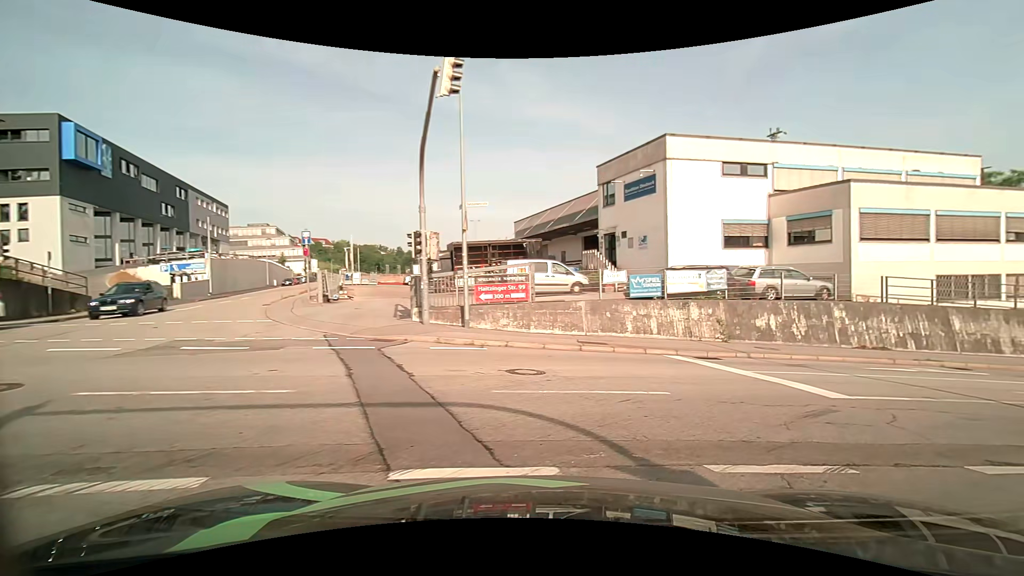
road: residential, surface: asphalt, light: Day
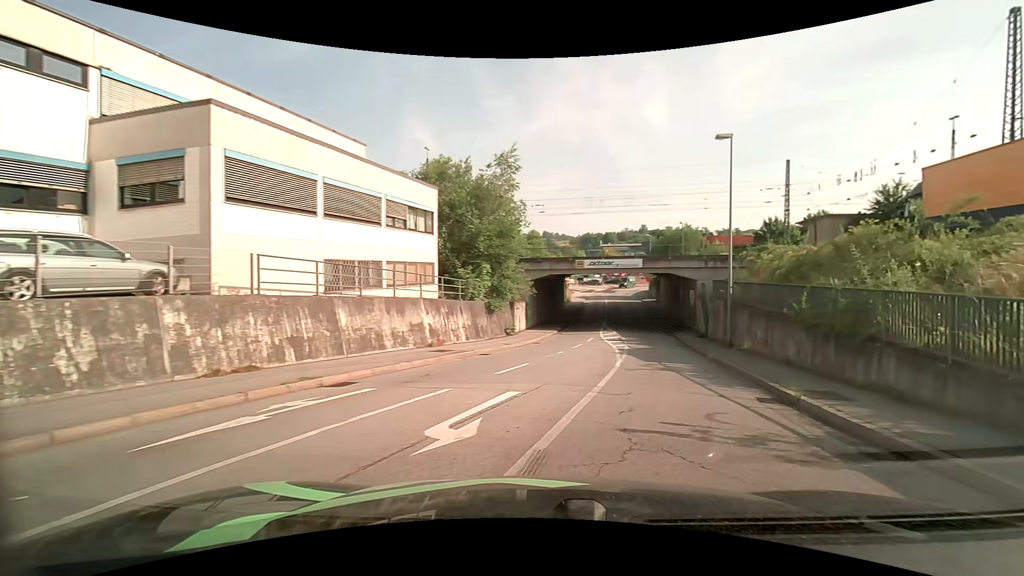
(+5.5, +9.5) m; +58°
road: tertiary
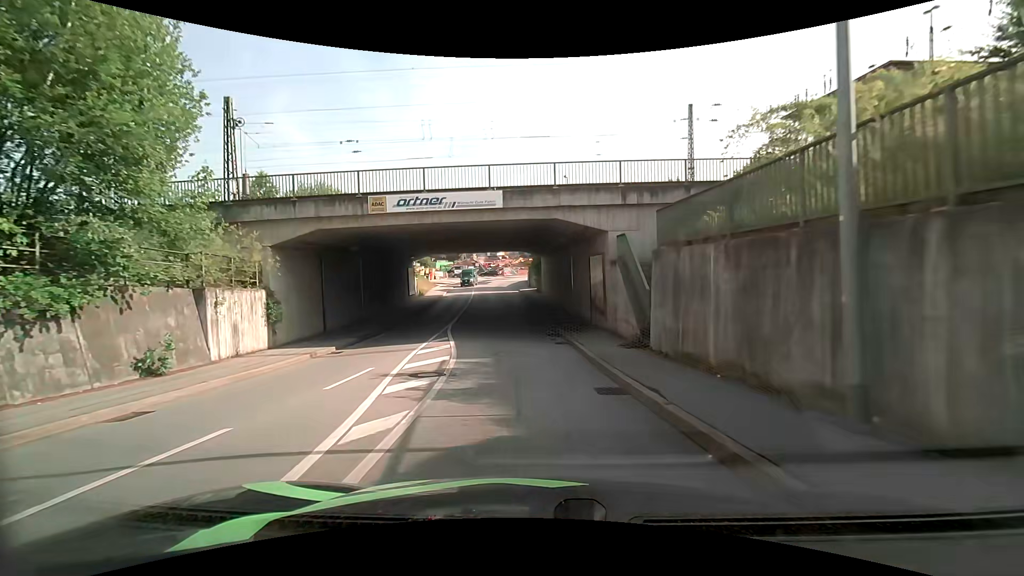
(+4.8, +20.6) m; +14°
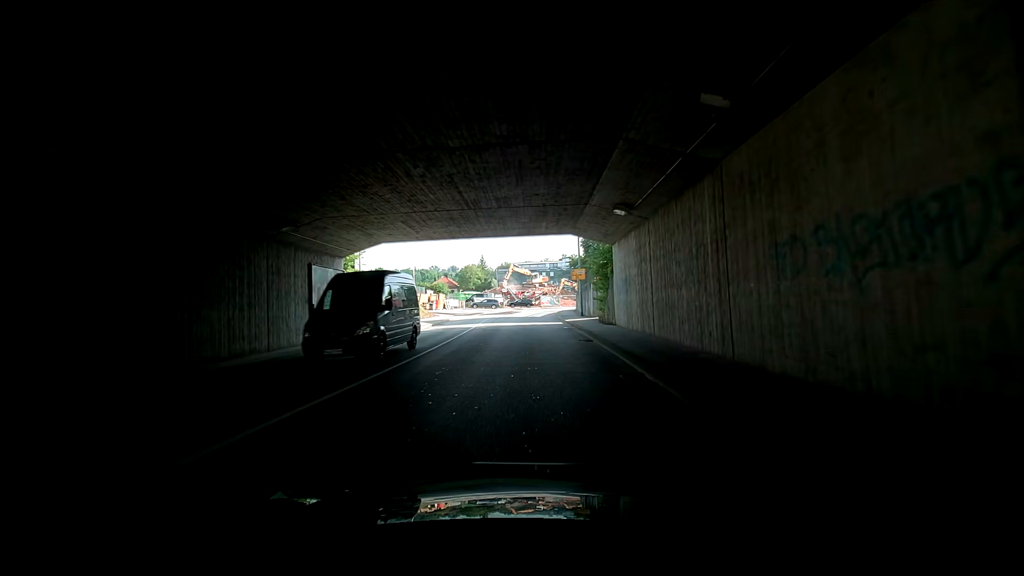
(-1.3, +27.6) m; -4°
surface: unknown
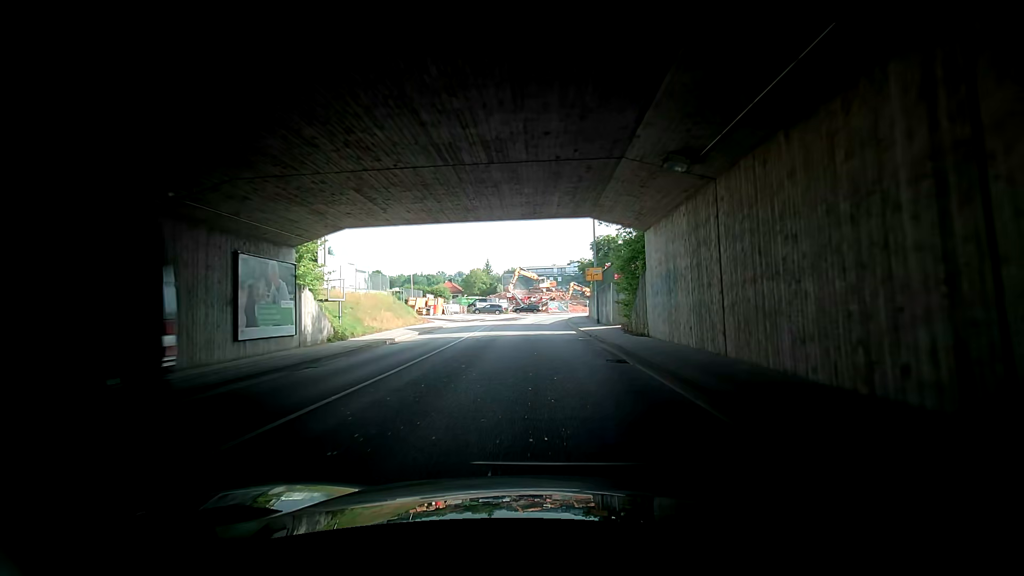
(-0.1, +5.7) m; -1°
